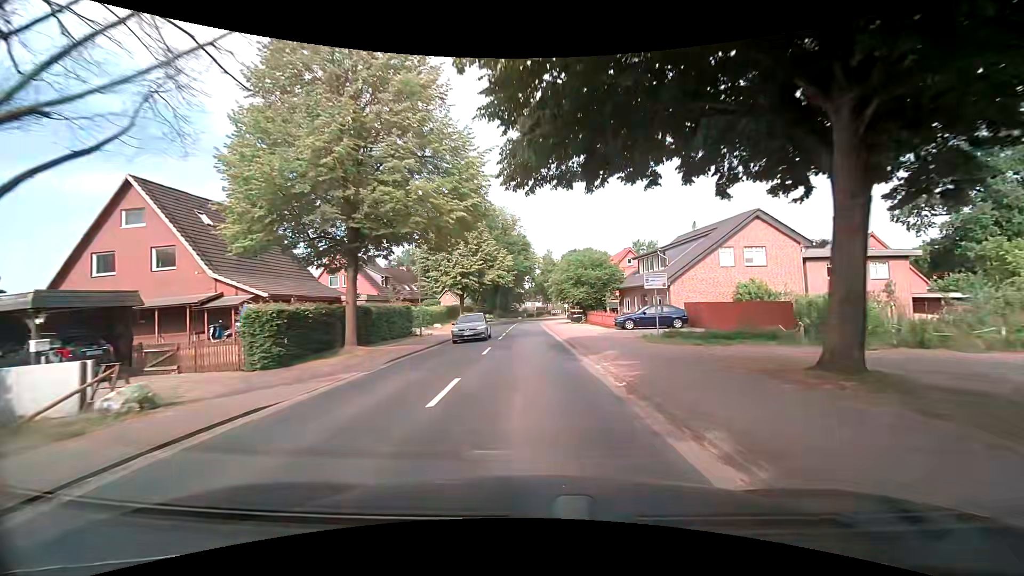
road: secondary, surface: asphalt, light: Day
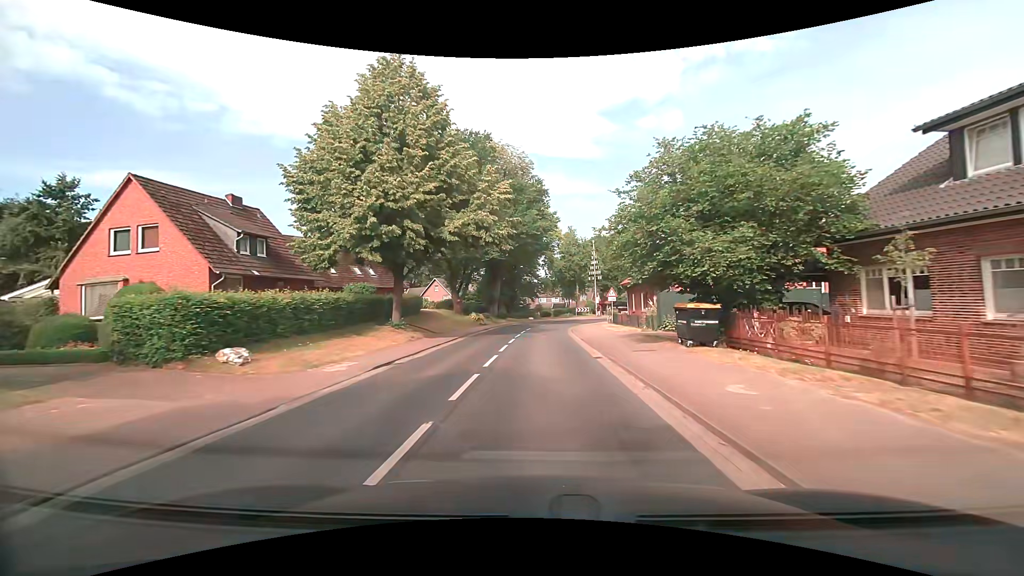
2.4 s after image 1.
(-0.6, +31.4) m; -2°
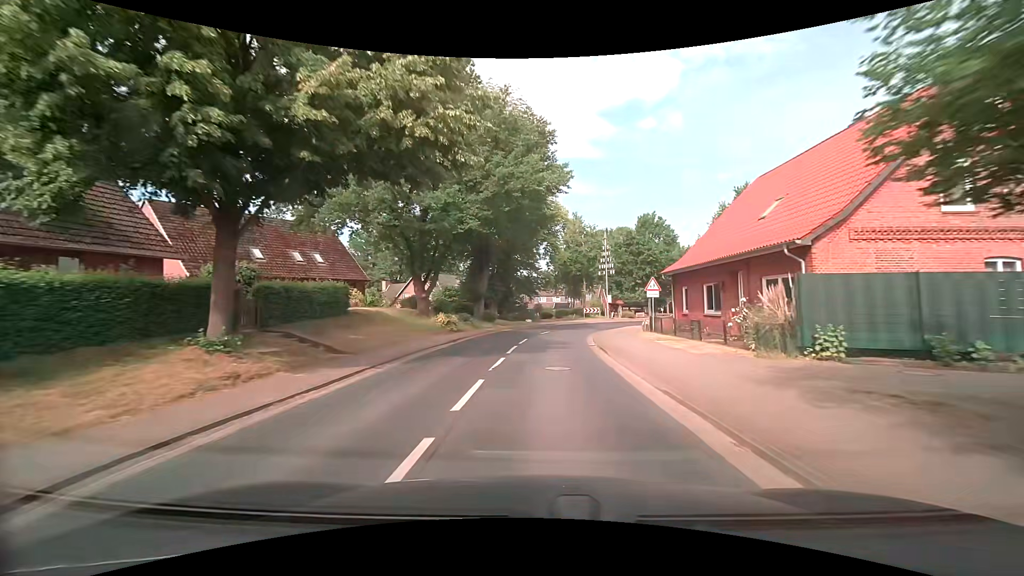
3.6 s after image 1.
(0.0, +14.2) m; 0°
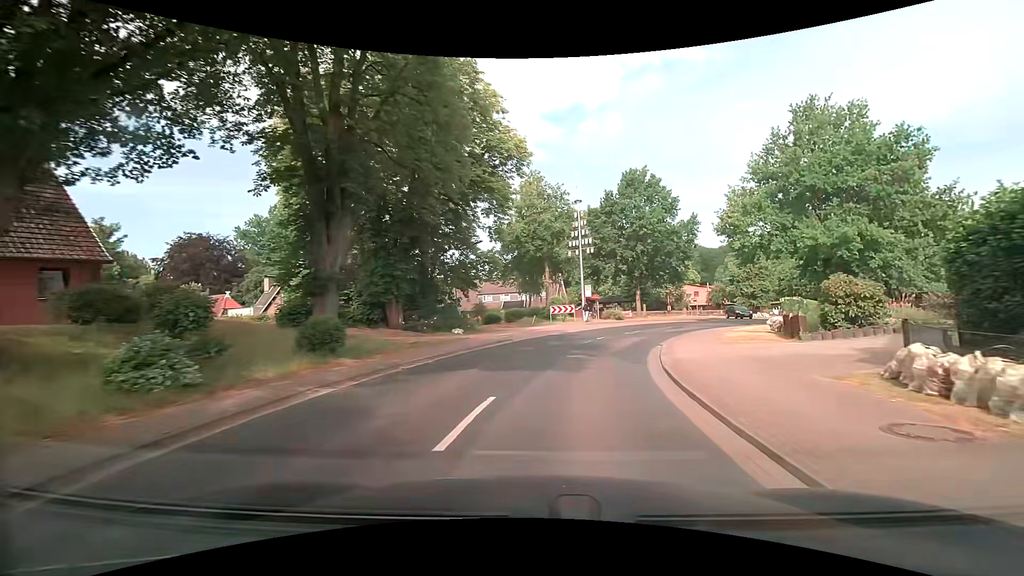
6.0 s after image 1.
(+0.8, +24.2) m; +6°
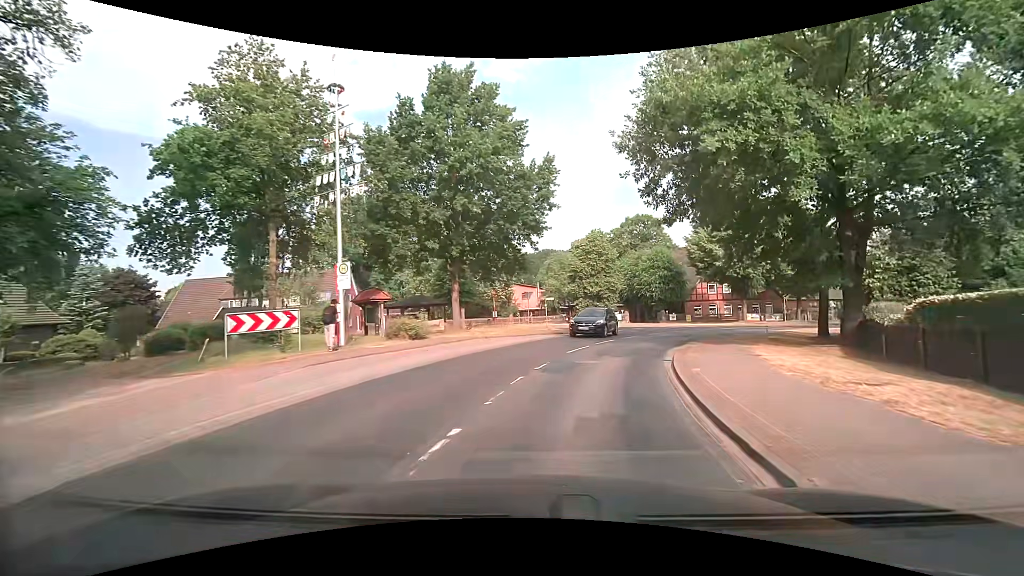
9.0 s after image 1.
(+4.0, +23.7) m; +21°
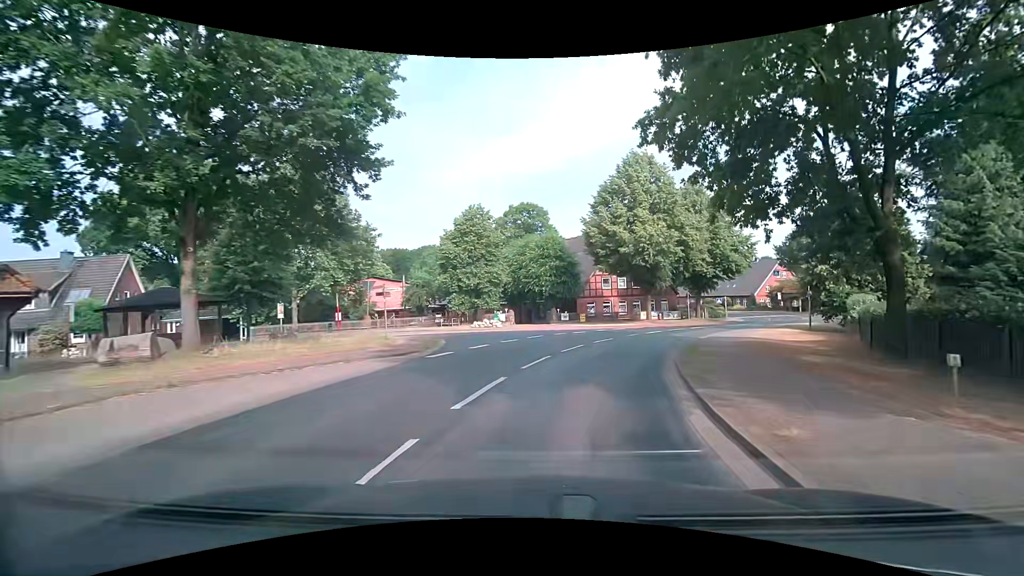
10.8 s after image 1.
(+1.5, +13.8) m; +13°
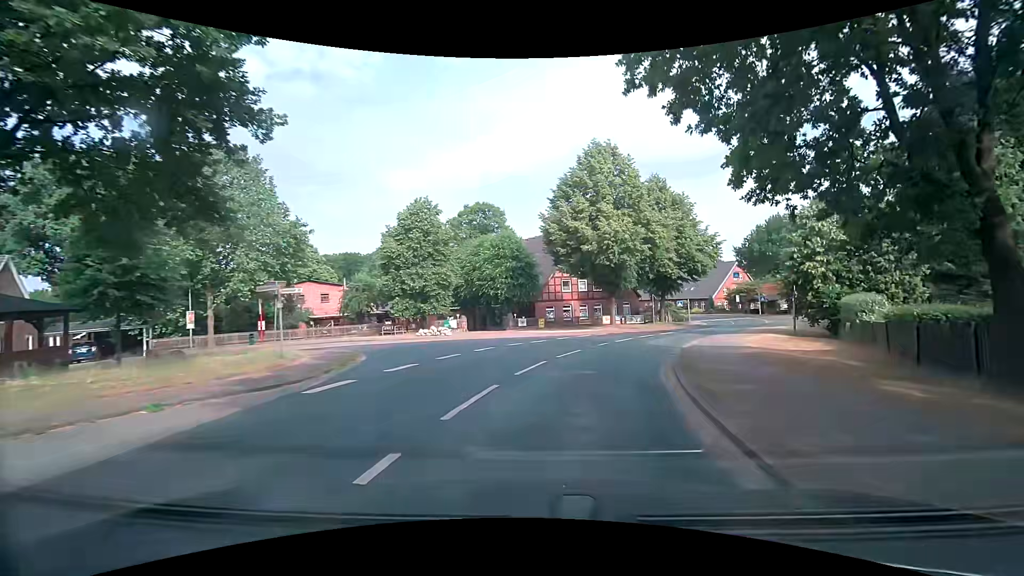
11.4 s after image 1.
(+0.2, +4.7) m; +5°
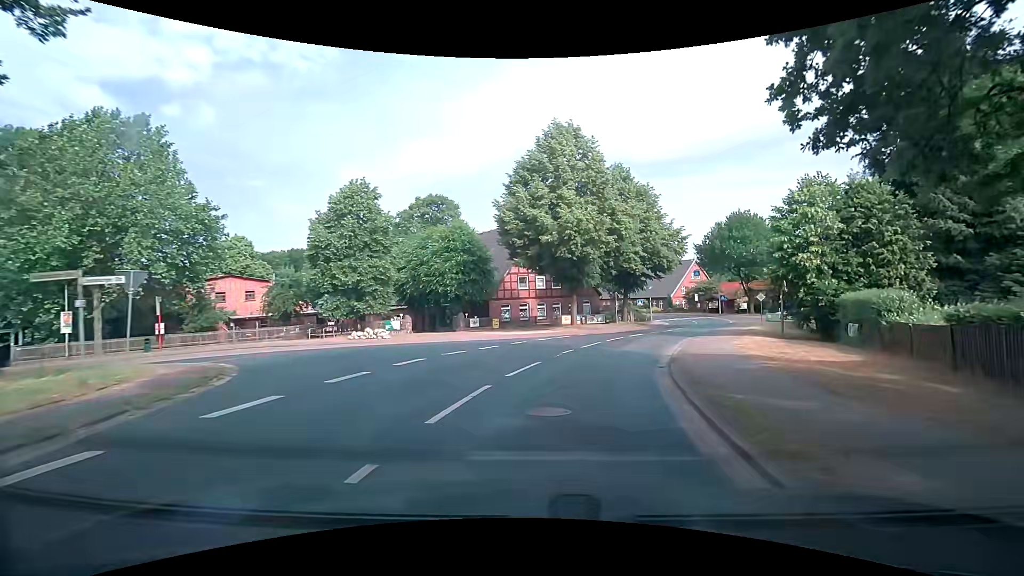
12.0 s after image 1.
(+0.2, +4.7) m; +6°
